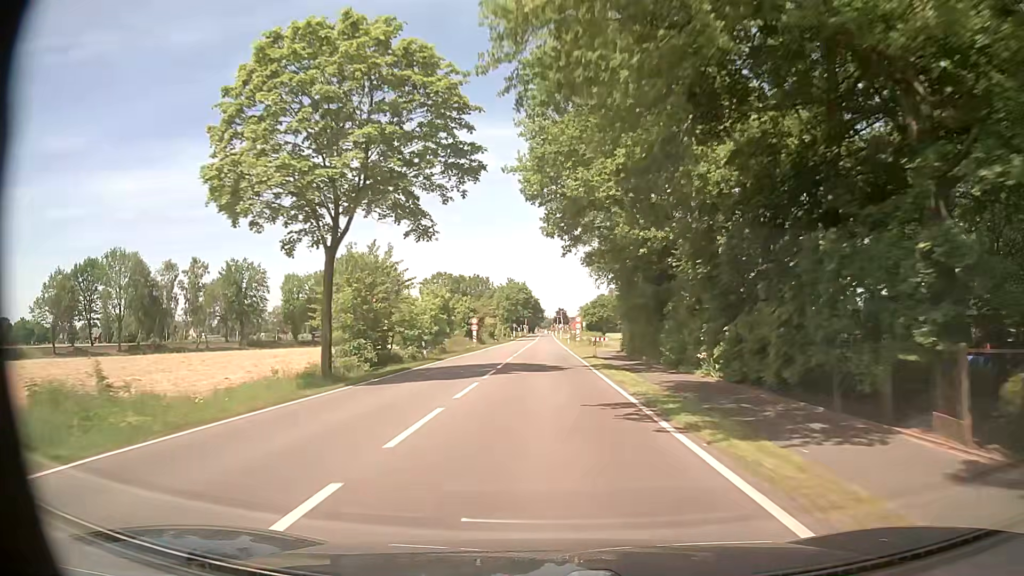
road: tertiary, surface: asphalt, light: Day
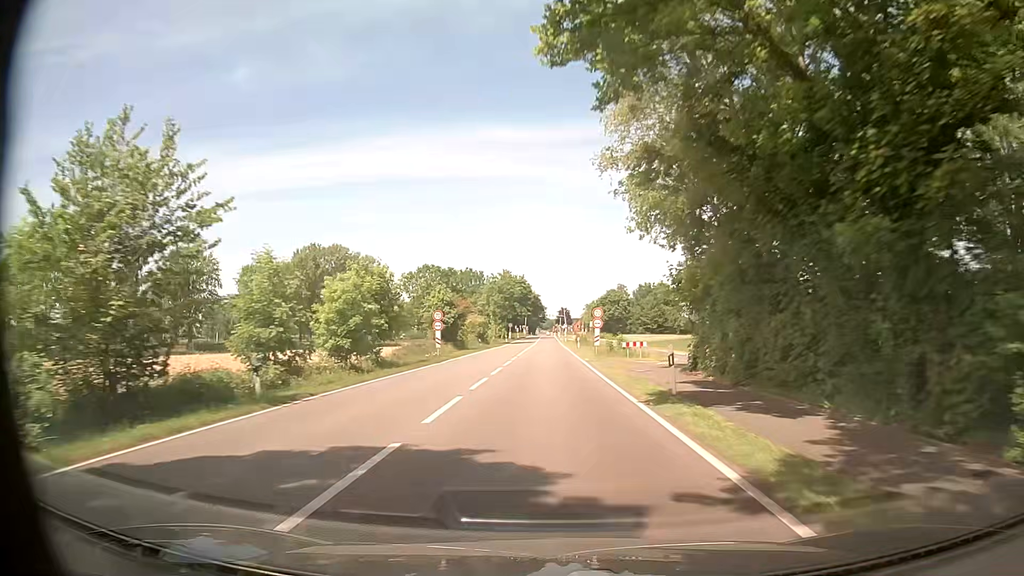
(-0.1, +21.9) m; 0°
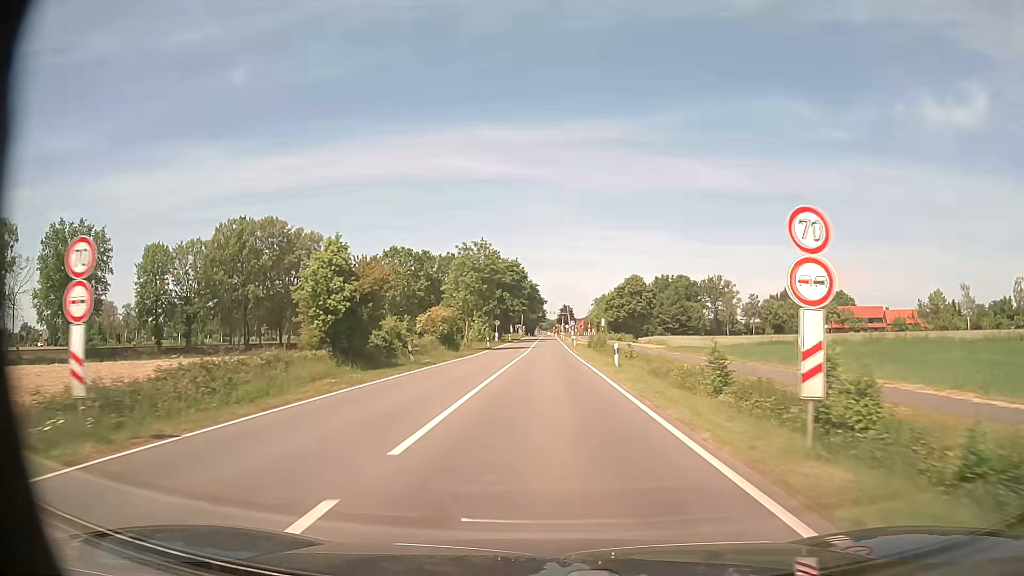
(0.0, +32.7) m; 0°
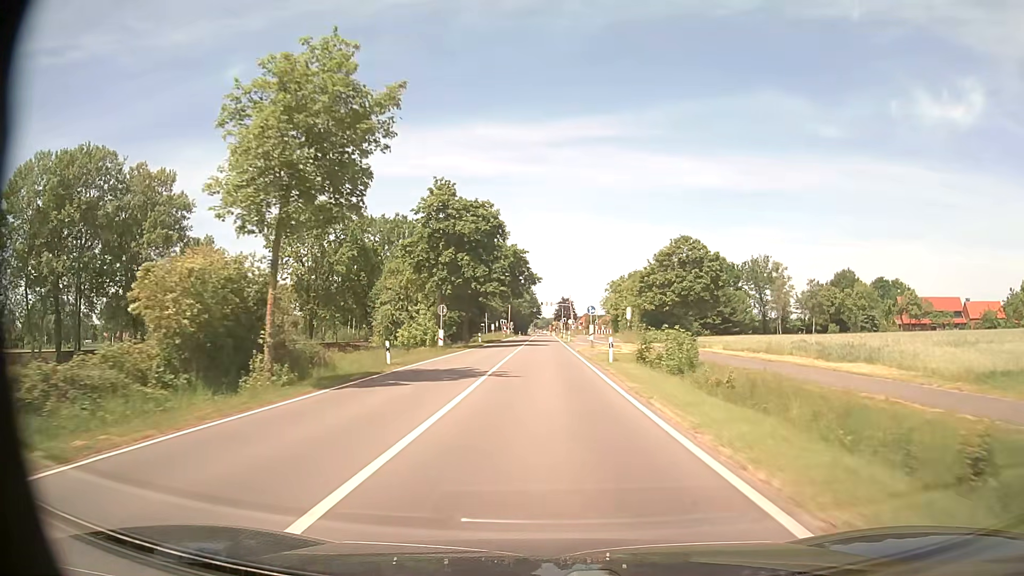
(+0.2, +43.7) m; 0°
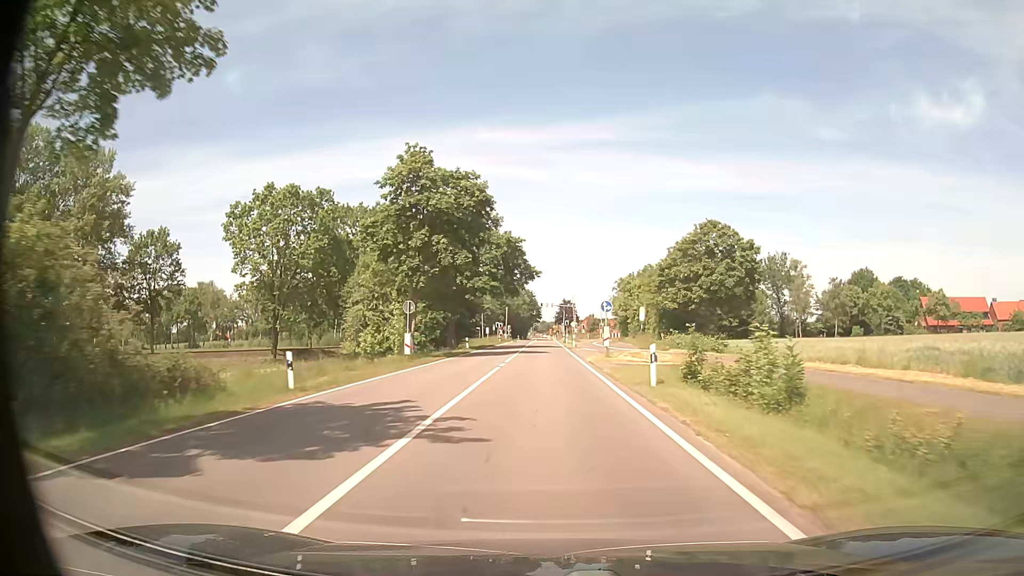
(0.0, +10.9) m; 0°
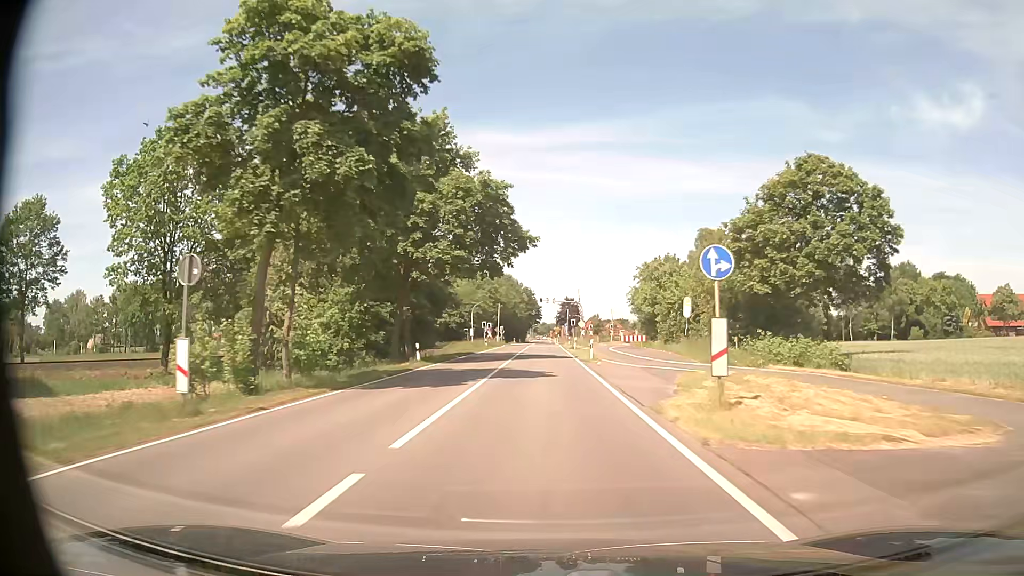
(0.0, +21.8) m; 0°
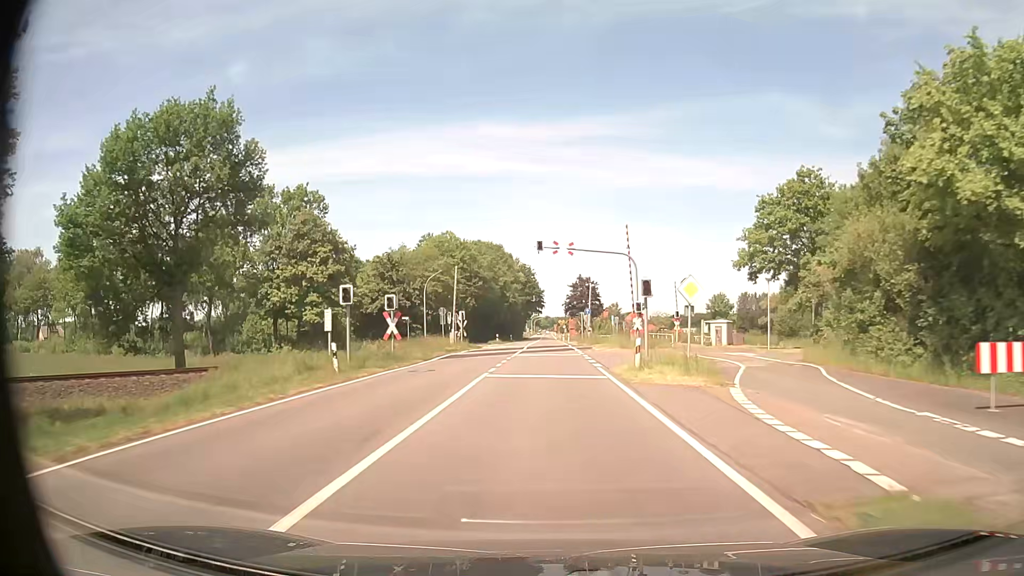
(-0.1, +54.2) m; 0°
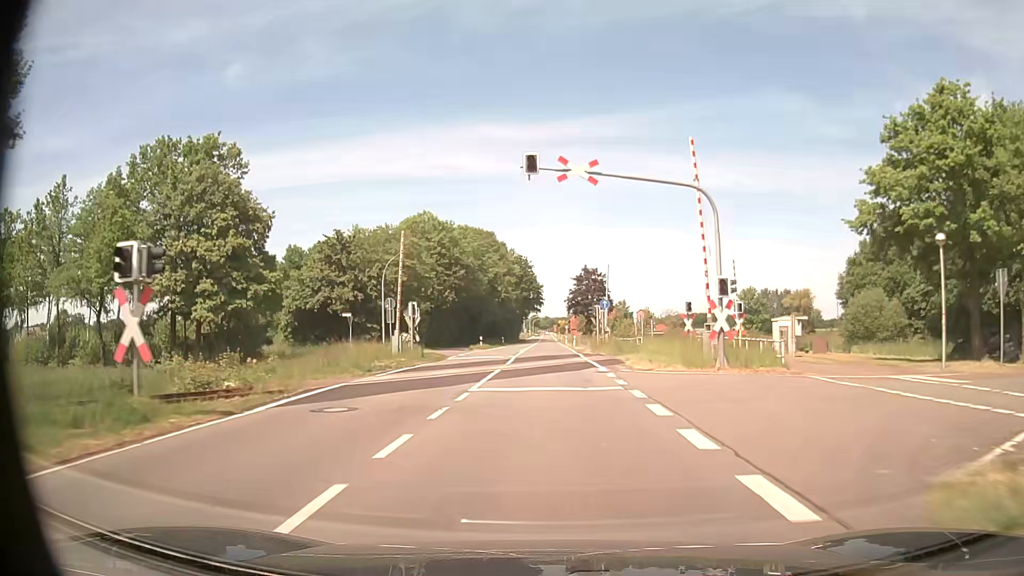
(0.0, +19.2) m; 0°
(0, +10) (0, +20) (0, +30) (0, +40) (0, +50) (0, +60) (0, +70) (0, +80) (0, +90) (0, +100) m
